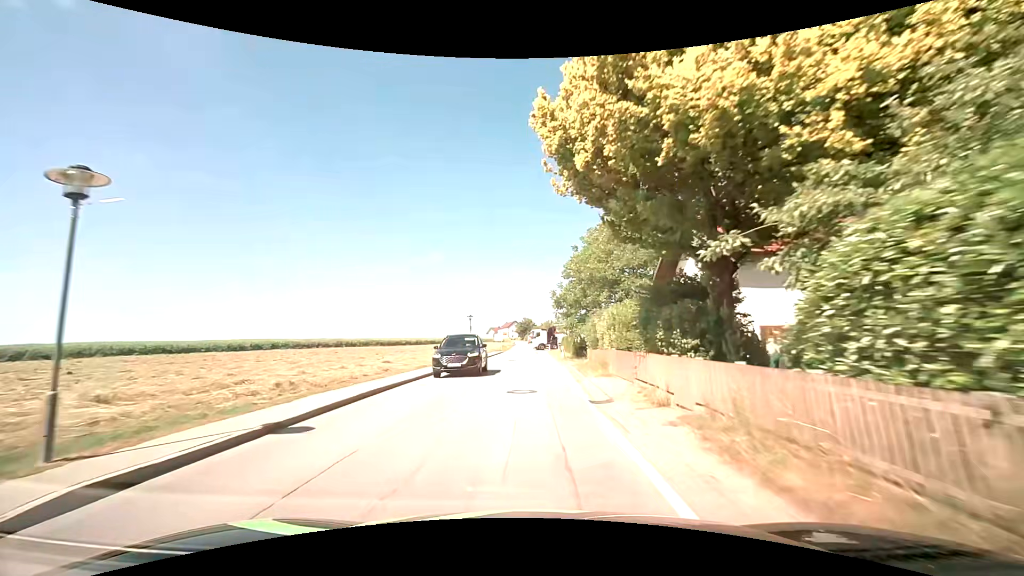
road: secondary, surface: asphalt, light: Day
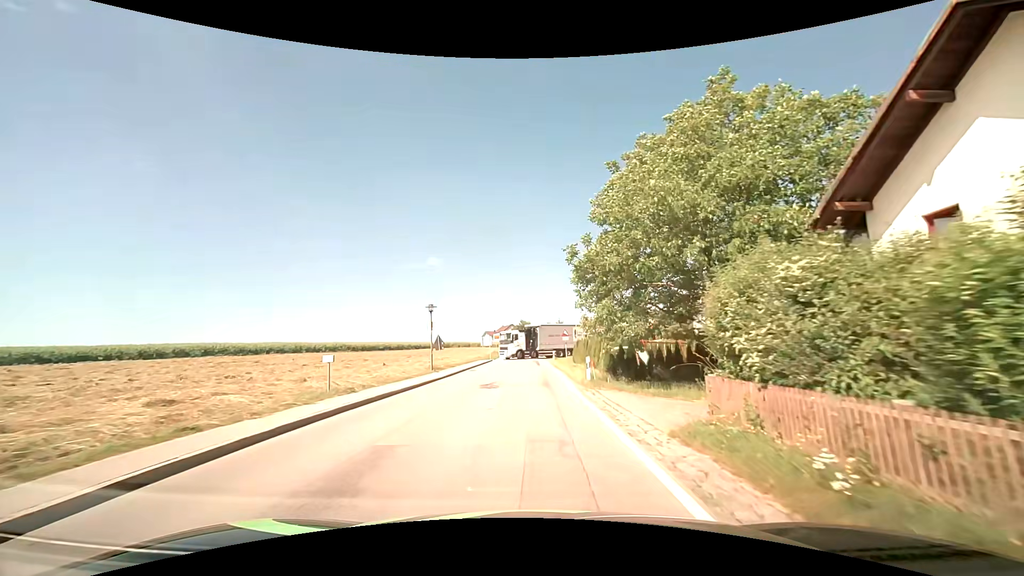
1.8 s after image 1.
(0.0, +18.0) m; 0°
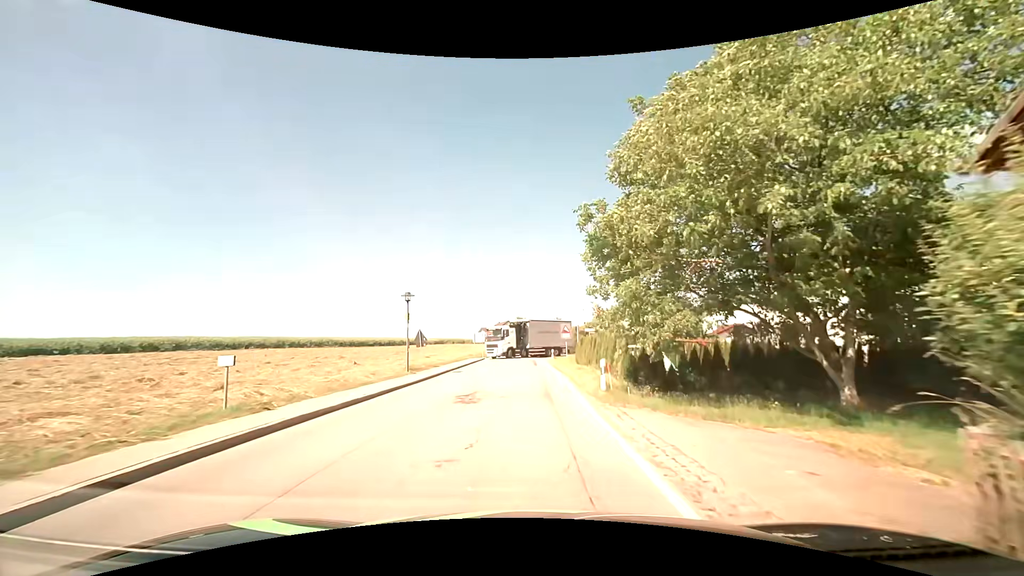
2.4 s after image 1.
(0.0, +4.9) m; 0°
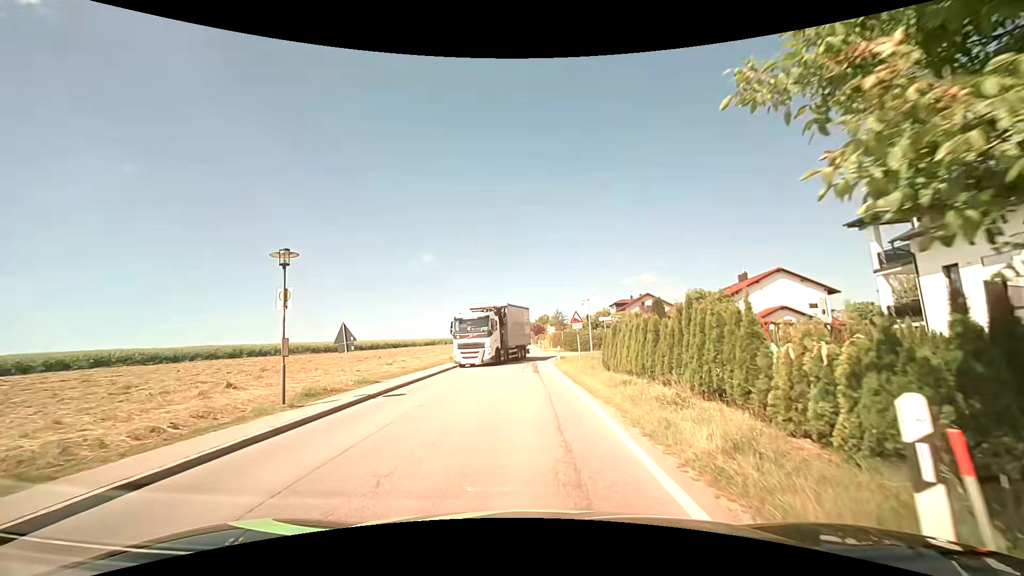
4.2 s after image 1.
(+0.1, +12.1) m; +1°
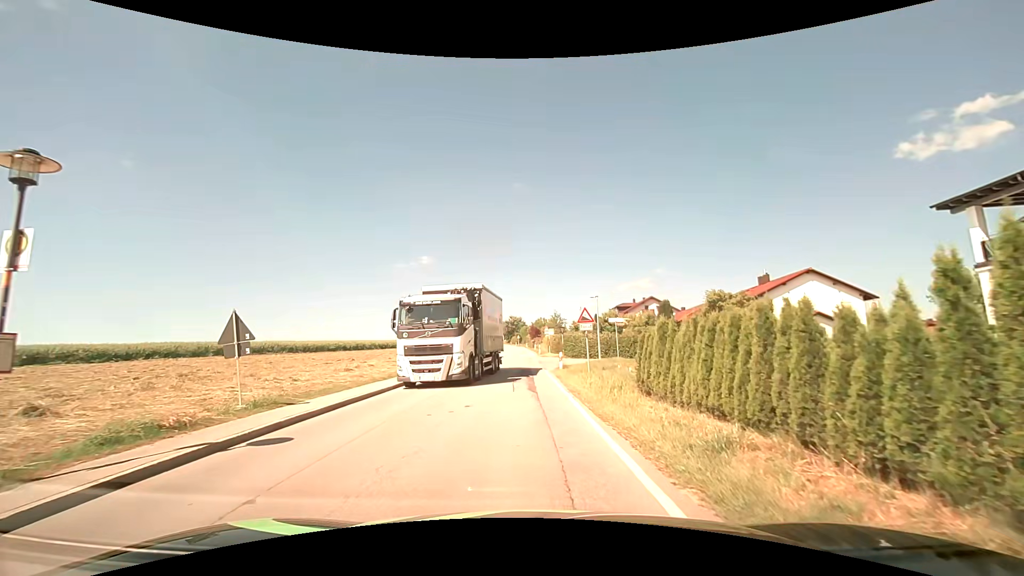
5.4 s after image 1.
(-0.1, +6.7) m; 0°
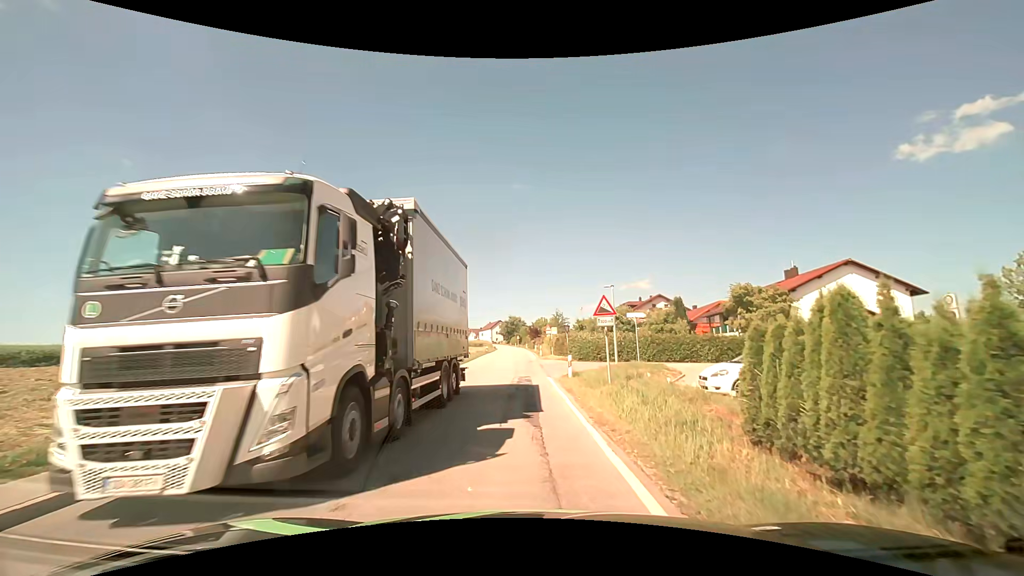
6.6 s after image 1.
(0.0, +6.1) m; +1°
